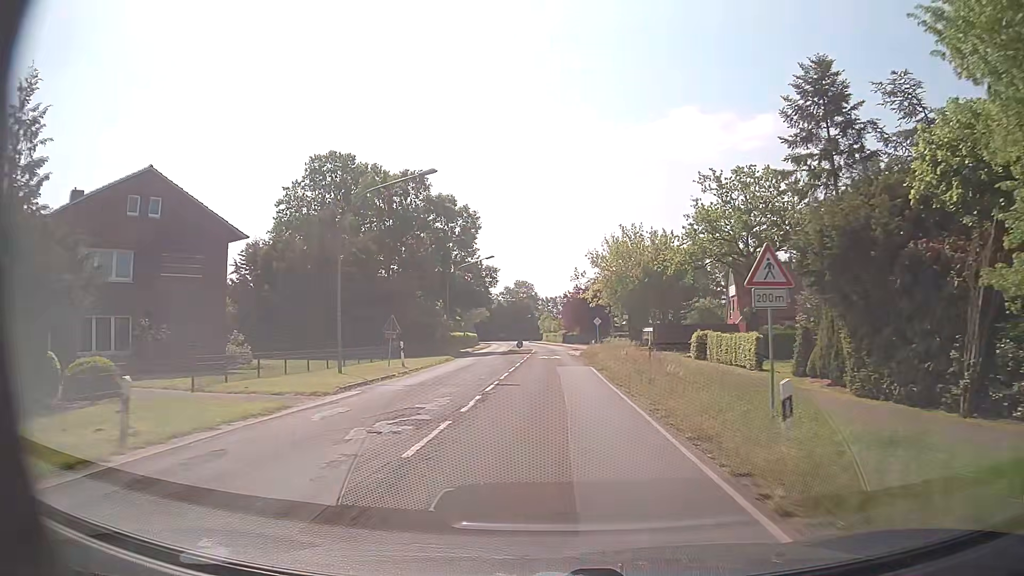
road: secondary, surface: asphalt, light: Day
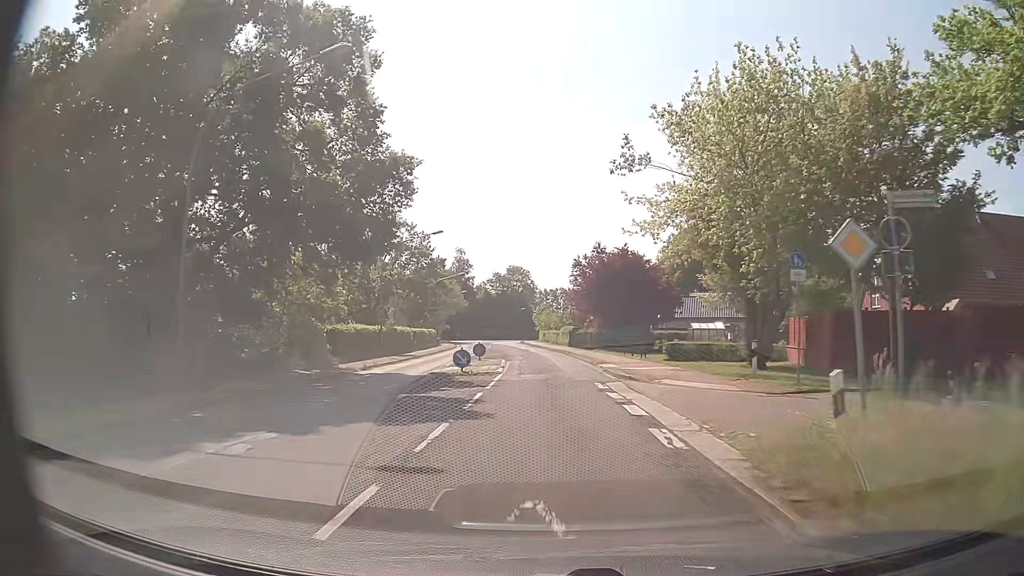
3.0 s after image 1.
(+0.1, +40.3) m; 0°
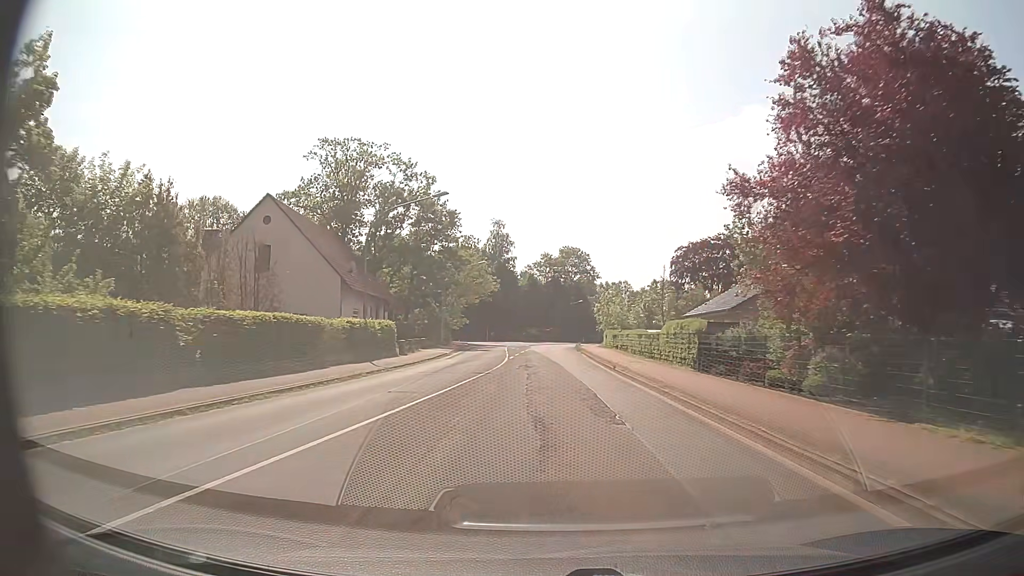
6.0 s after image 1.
(-1.4, +40.1) m; -5°
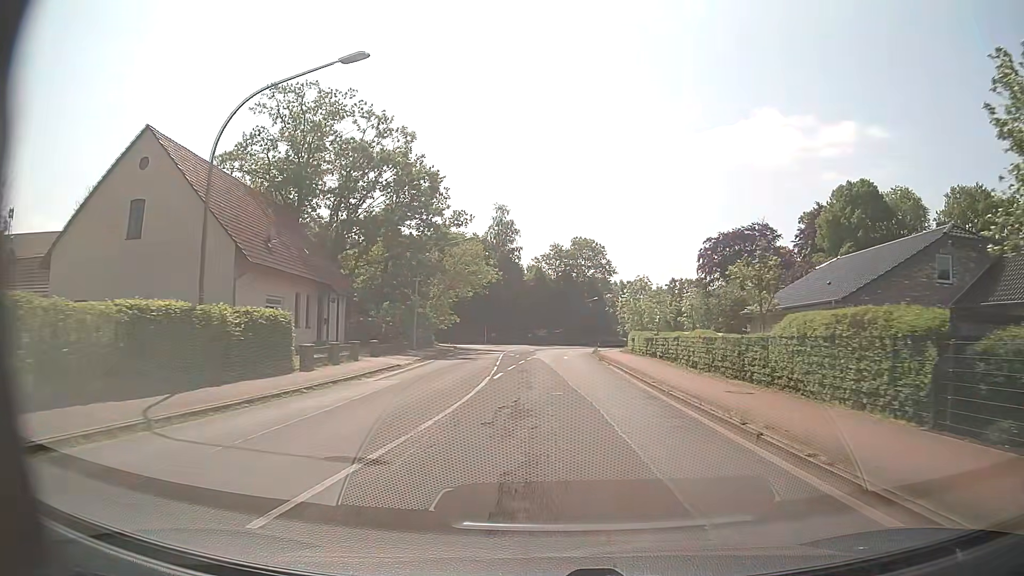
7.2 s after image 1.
(-0.1, +16.1) m; 0°
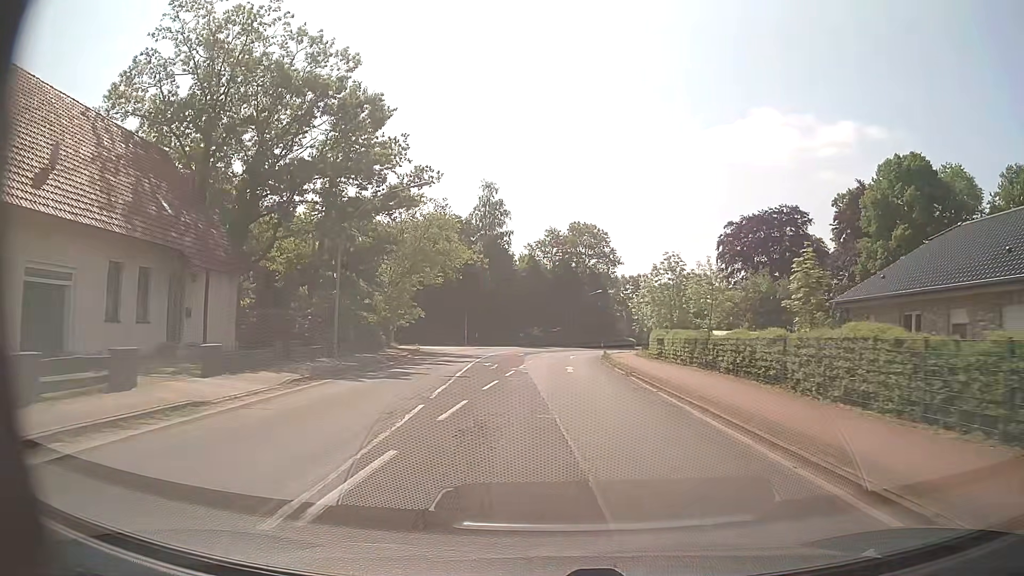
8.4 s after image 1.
(0.0, +16.1) m; +1°
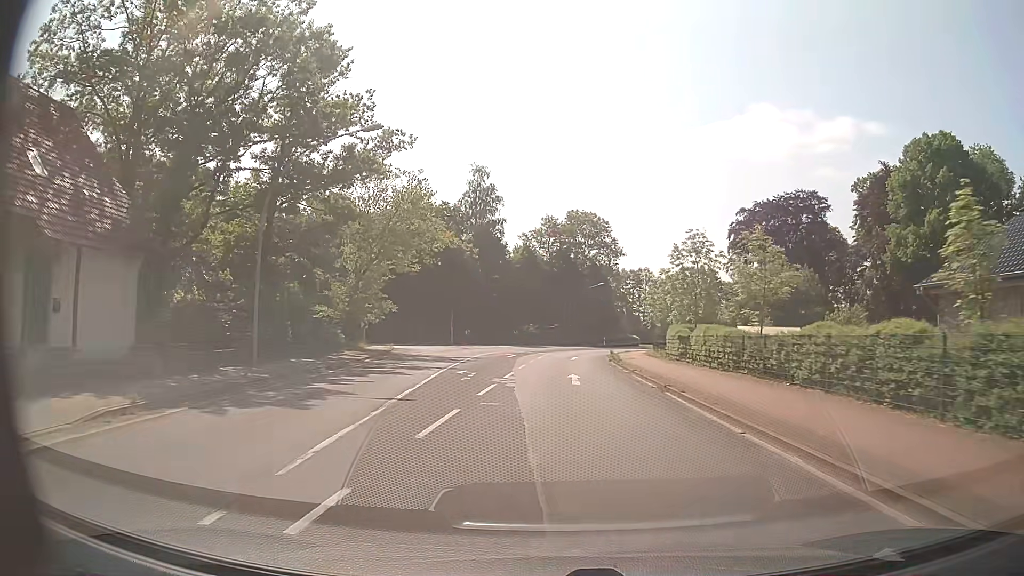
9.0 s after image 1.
(0.0, +8.0) m; 0°
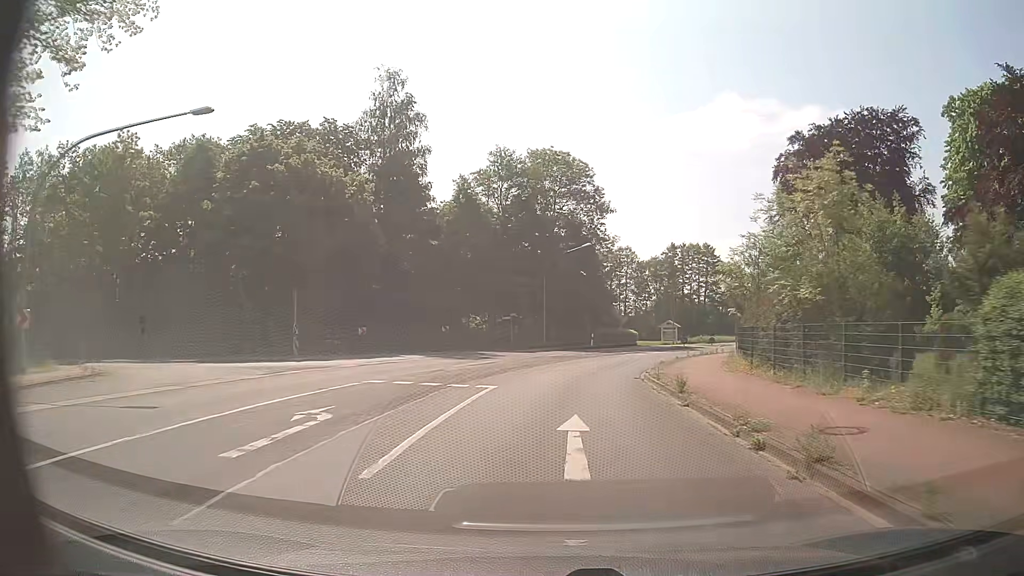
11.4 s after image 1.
(+0.6, +32.3) m; +3°
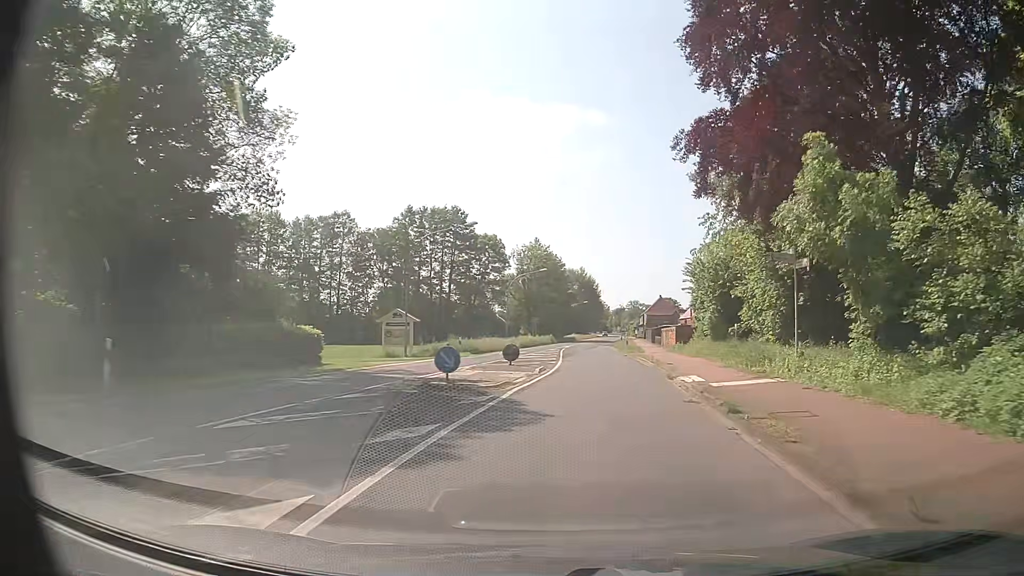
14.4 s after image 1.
(+6.5, +39.5) m; +22°
(0, +10) (+1, +20) (+2, +30) (+3, +40) (+3, +50) (+4, +60) (+5, +70) (+6, +80) (+7, +90) (+8, +100) m
